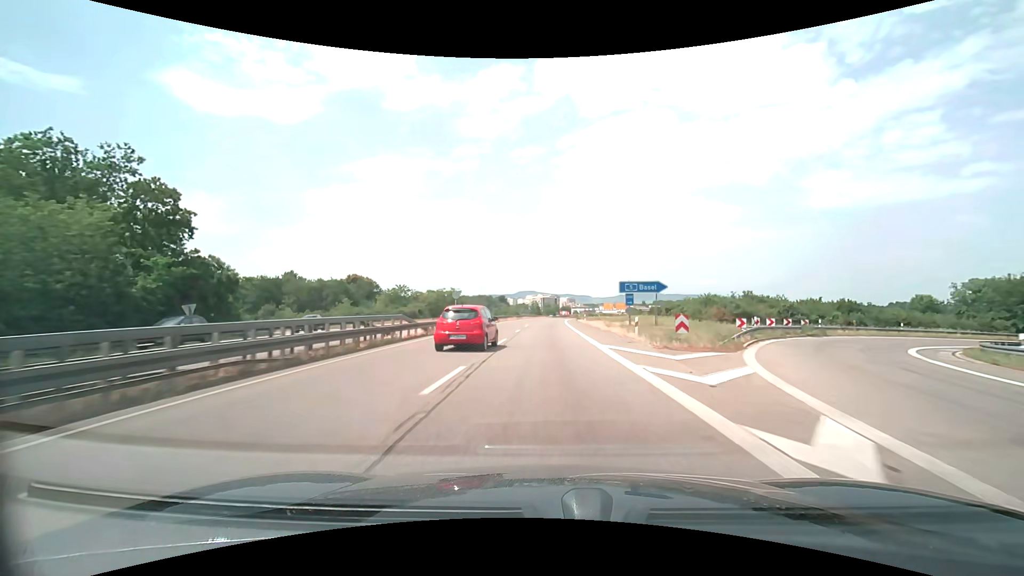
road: trunk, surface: asphalt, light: Day
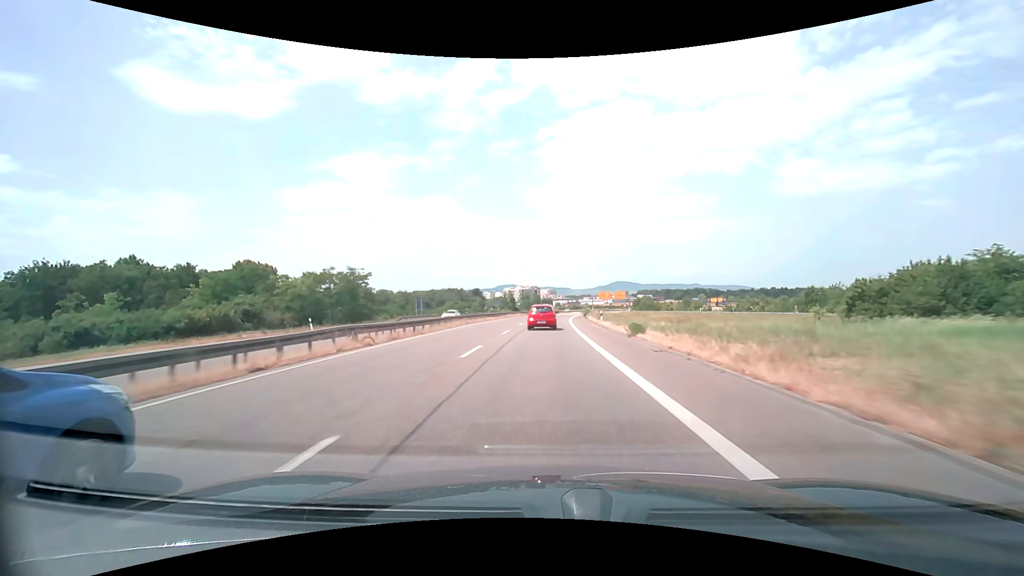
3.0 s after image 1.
(+1.1, +66.3) m; +2°
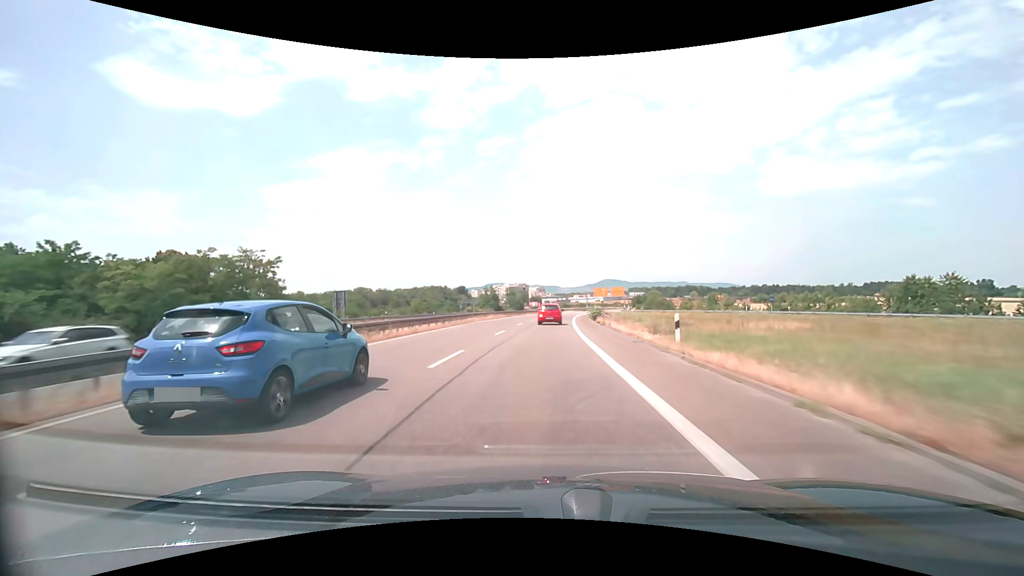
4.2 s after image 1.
(+0.3, +26.5) m; +1°
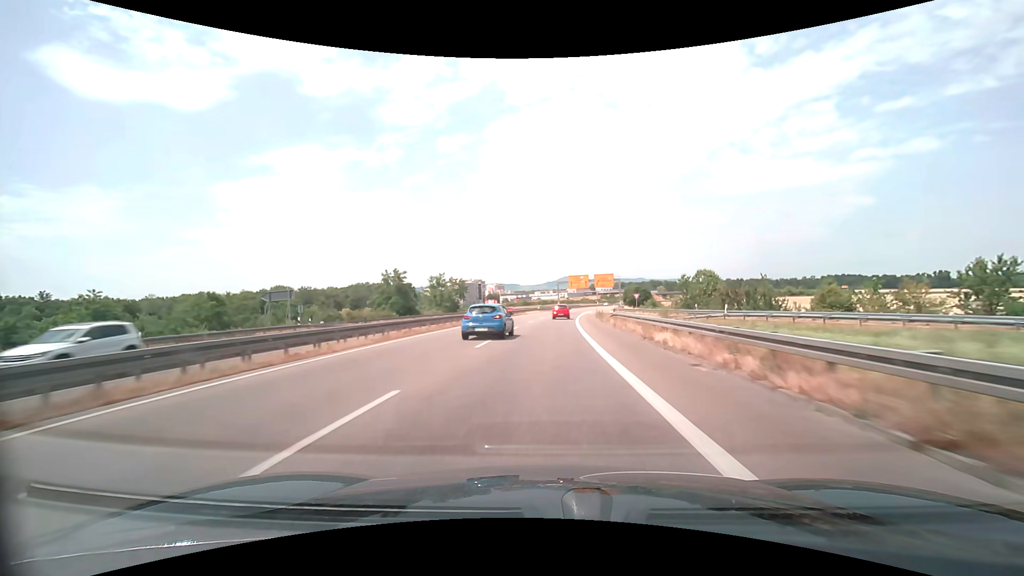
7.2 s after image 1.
(+2.5, +66.3) m; +4°
(0, +10) (0, +20) (+1, +30) (+1, +40) (+2, +50) (+2, +60) (+3, +70) (+4, +80) (+5, +90) (+7, +100) m
